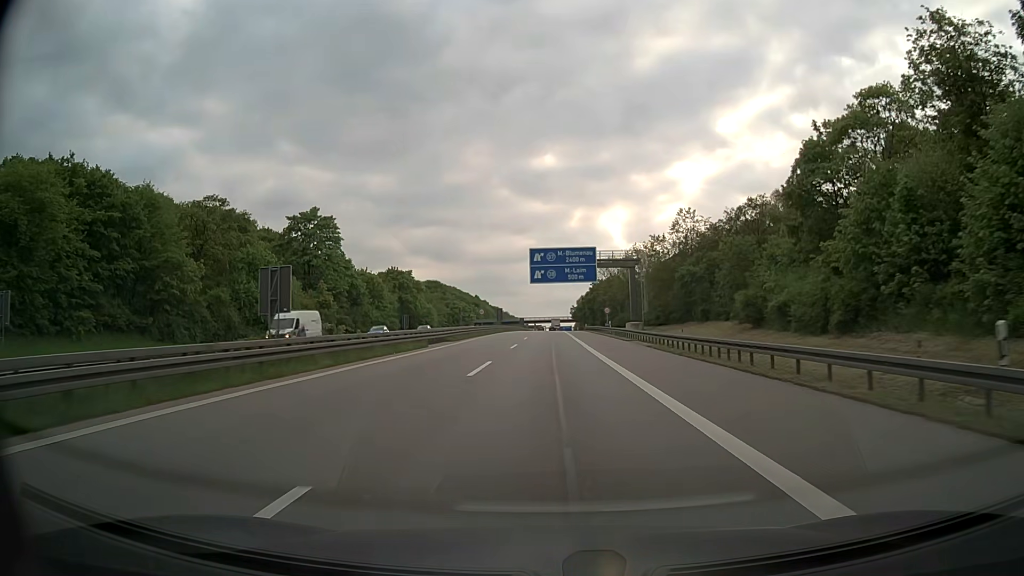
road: motorway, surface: asphalt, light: Day
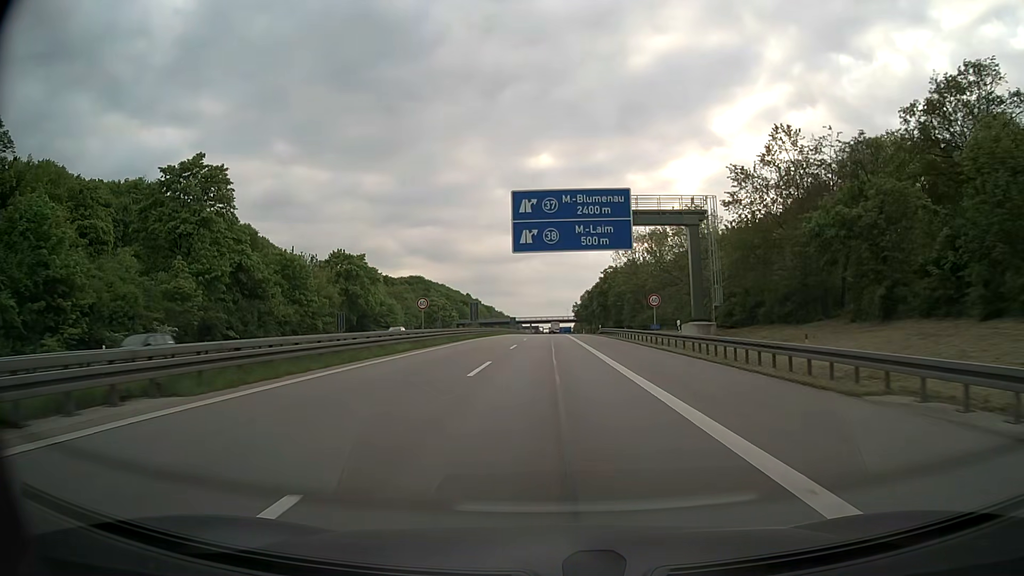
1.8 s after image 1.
(0.0, +35.5) m; 0°
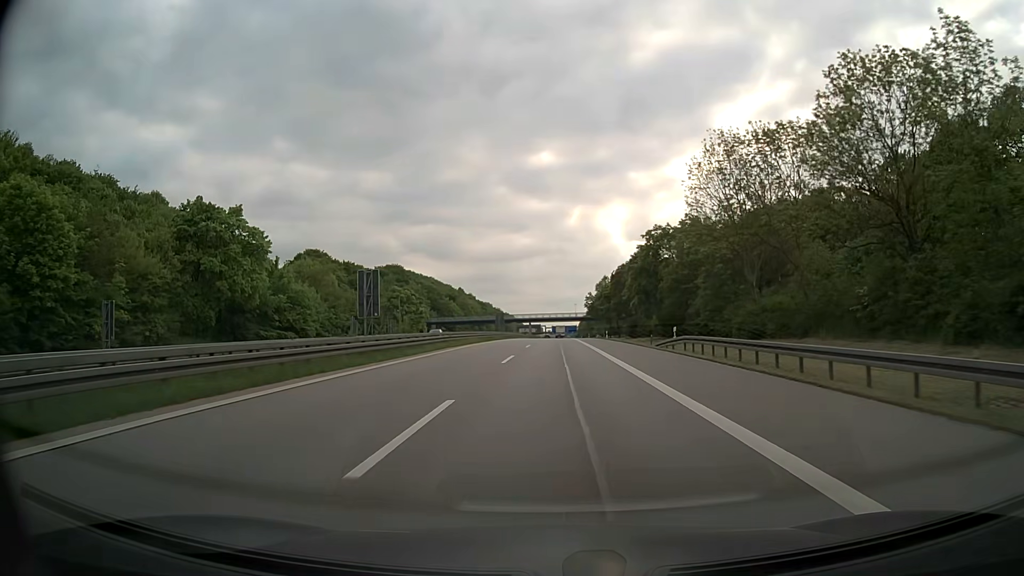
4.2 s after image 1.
(+0.1, +46.1) m; 0°
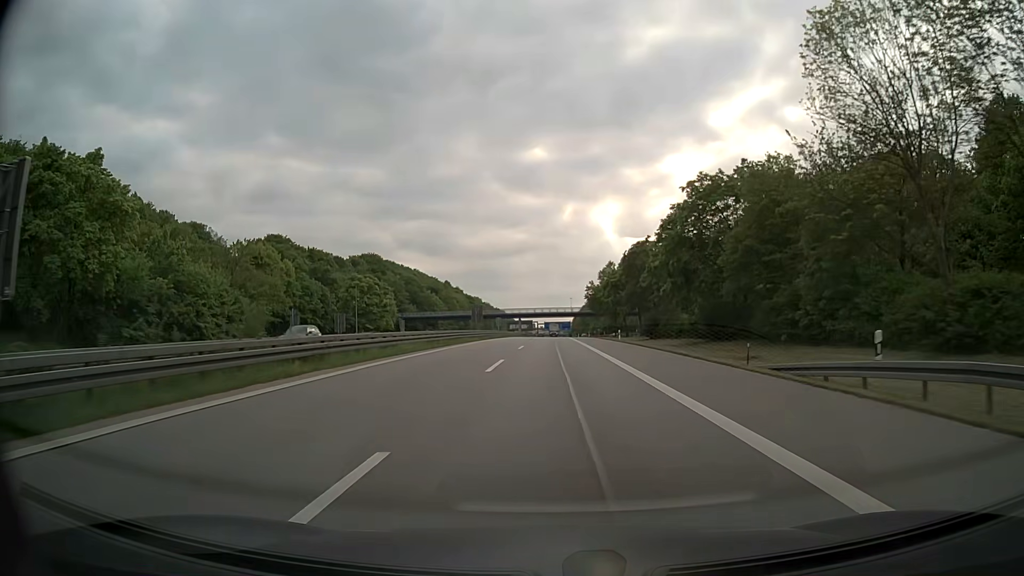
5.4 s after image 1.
(0.0, +22.4) m; 0°
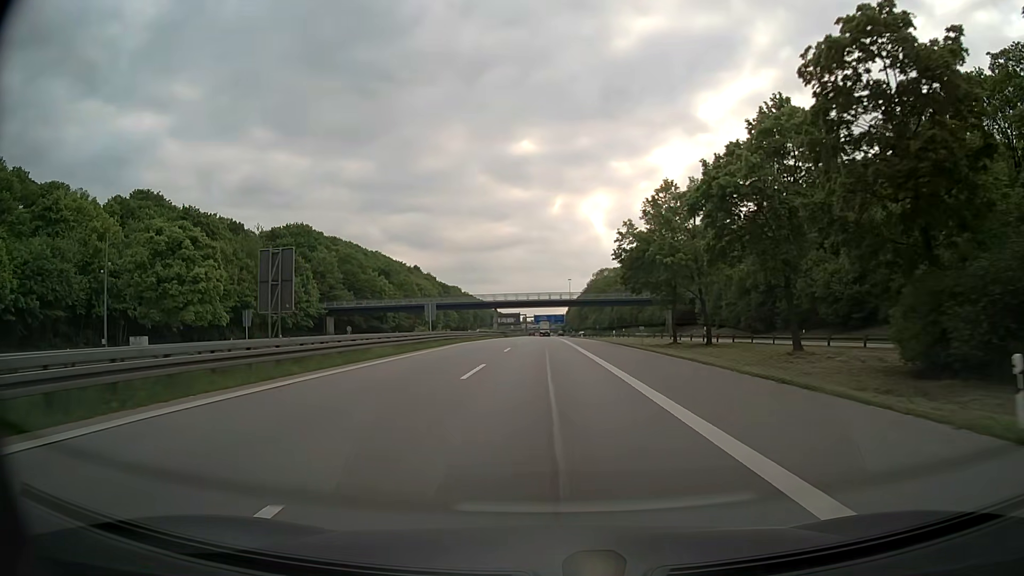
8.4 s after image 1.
(+0.5, +55.0) m; +1°
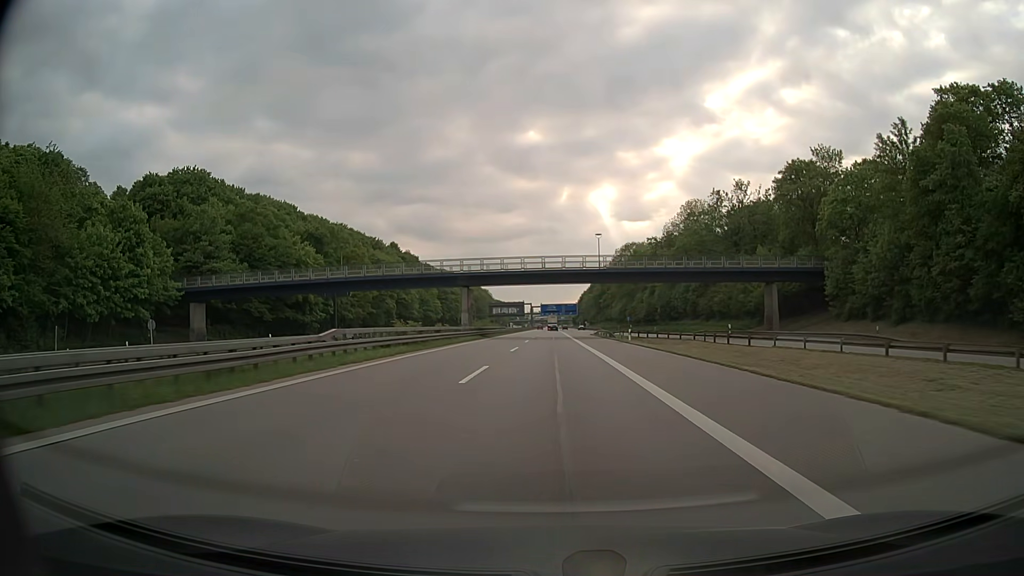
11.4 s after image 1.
(-0.5, +54.4) m; -1°
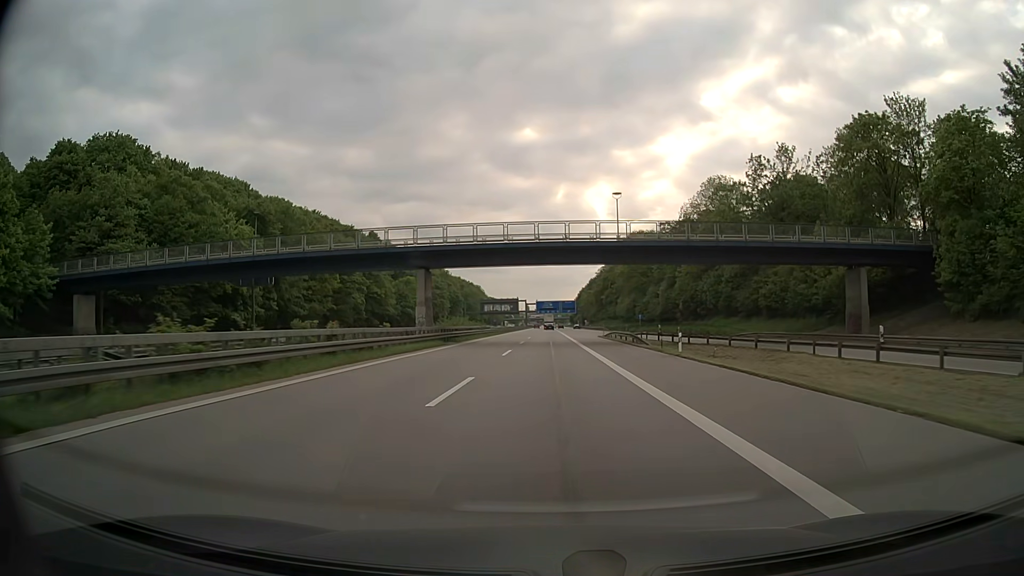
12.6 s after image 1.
(+0.1, +21.7) m; 0°
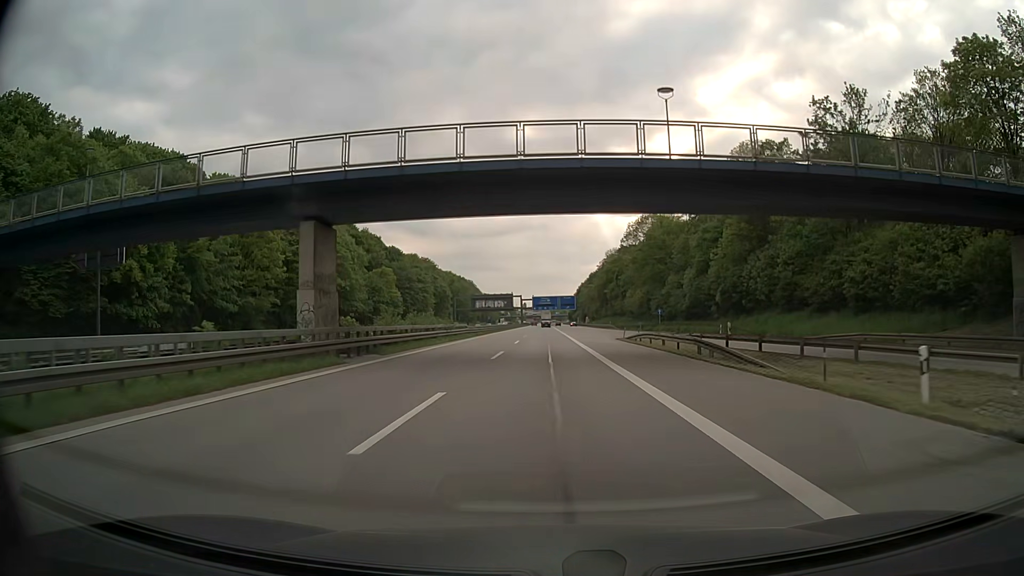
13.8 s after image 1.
(+0.1, +21.7) m; 0°
(0, +10) (0, +20) (0, +30) (0, +40) (0, +50) (0, +60) (0, +70) (0, +80) (0, +90) (0, +100) m
